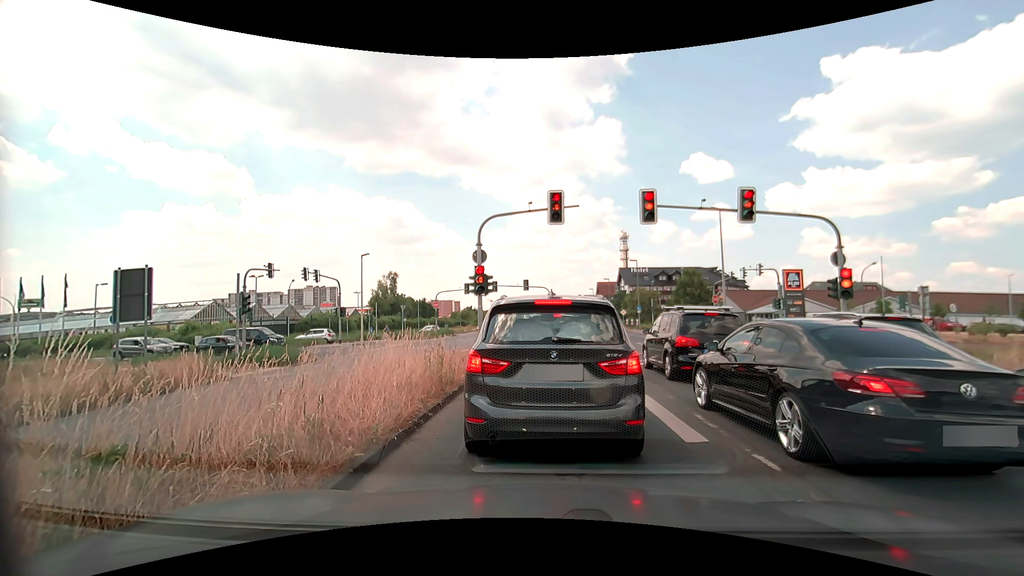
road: primary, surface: asphalt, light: Day
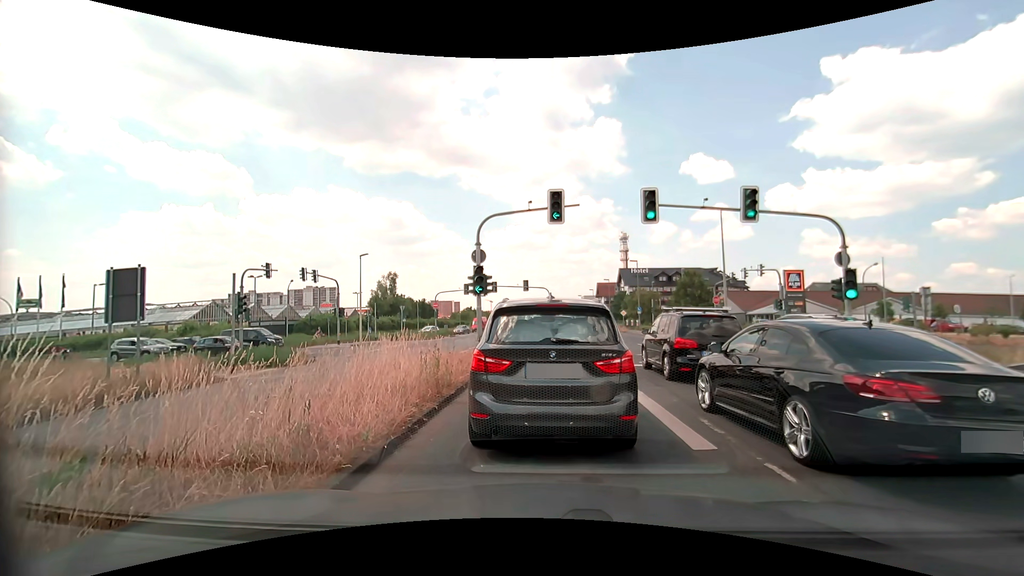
(0.0, +0.3) m; 0°
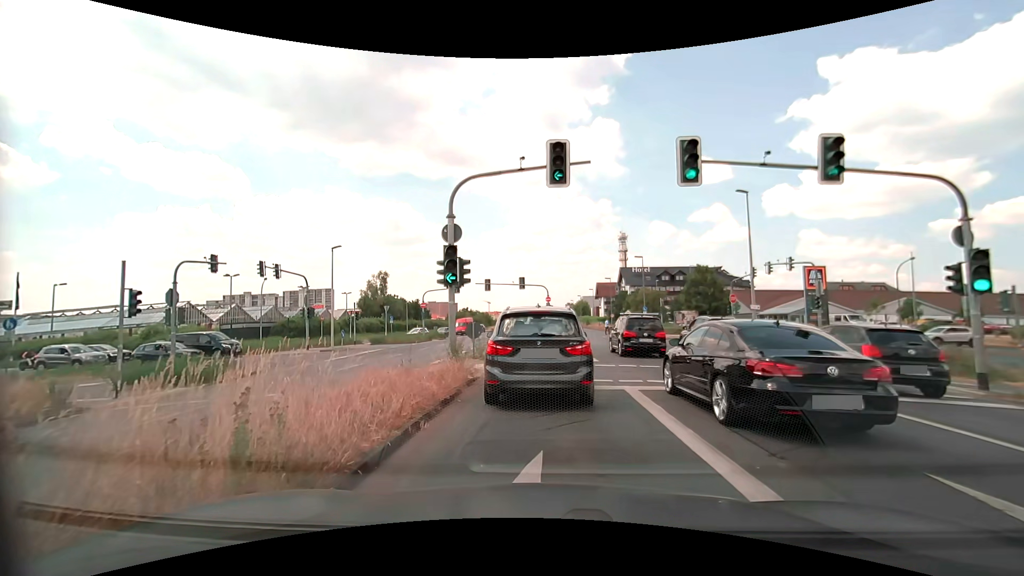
(-0.1, +5.7) m; +1°
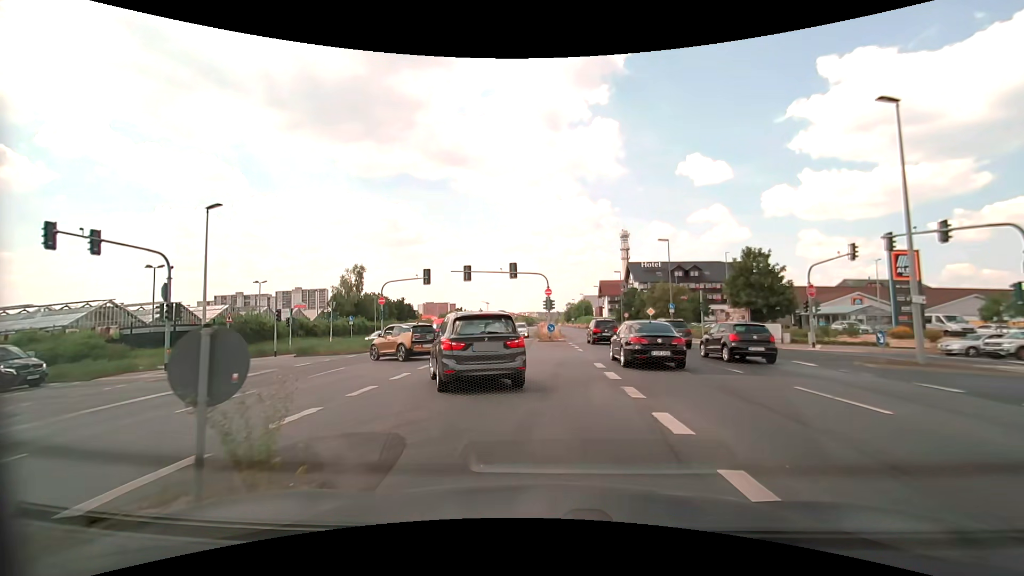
(-0.4, +14.5) m; -2°
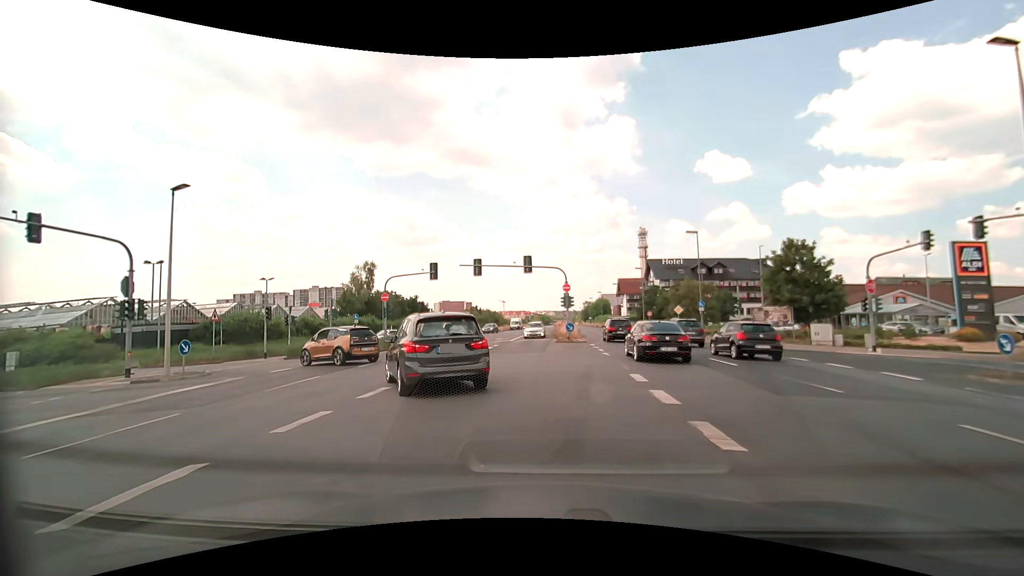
(0.0, +3.7) m; -2°
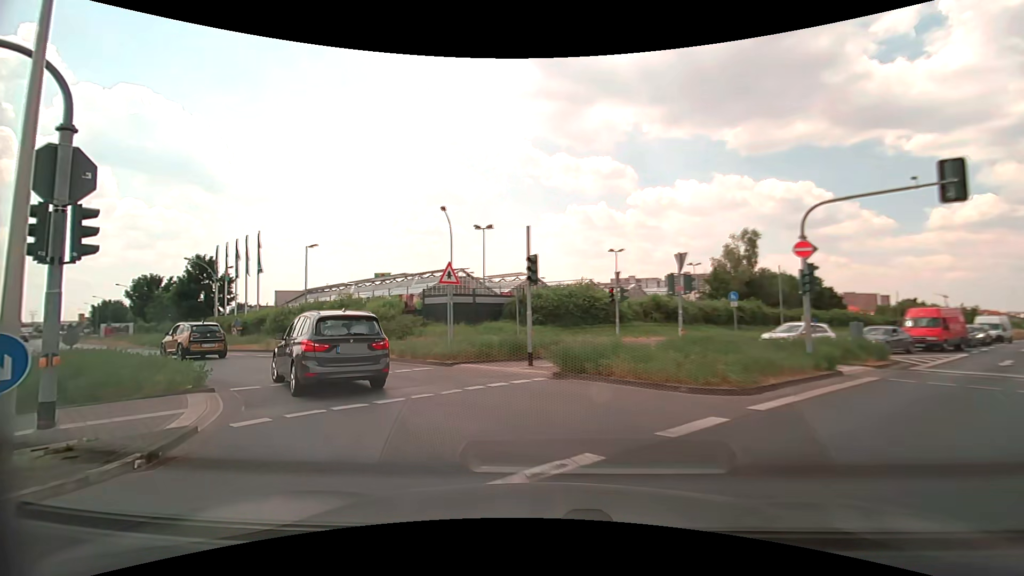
(-5.9, +19.8) m; -38°
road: tertiary
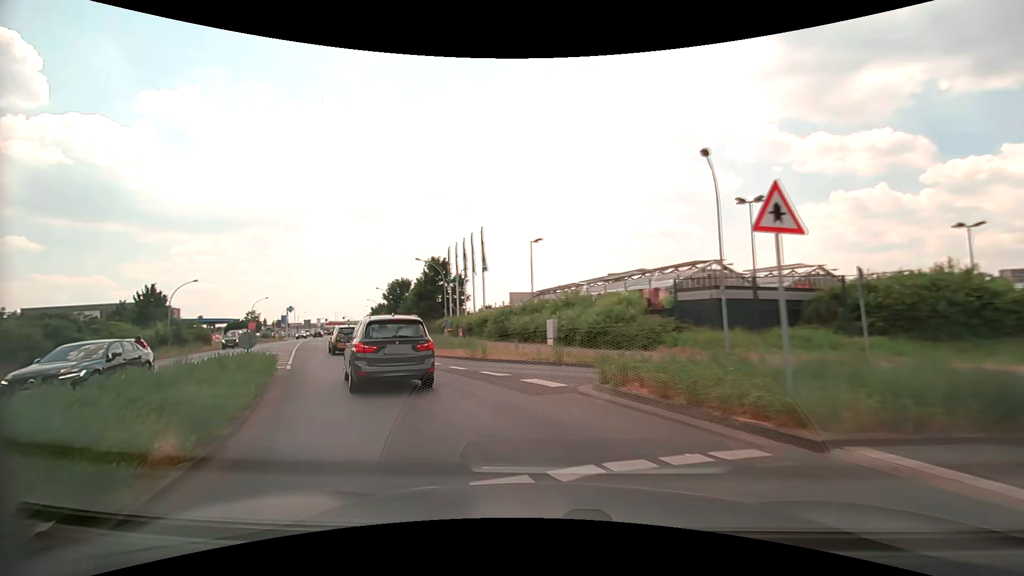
(-2.2, +8.8) m; -27°
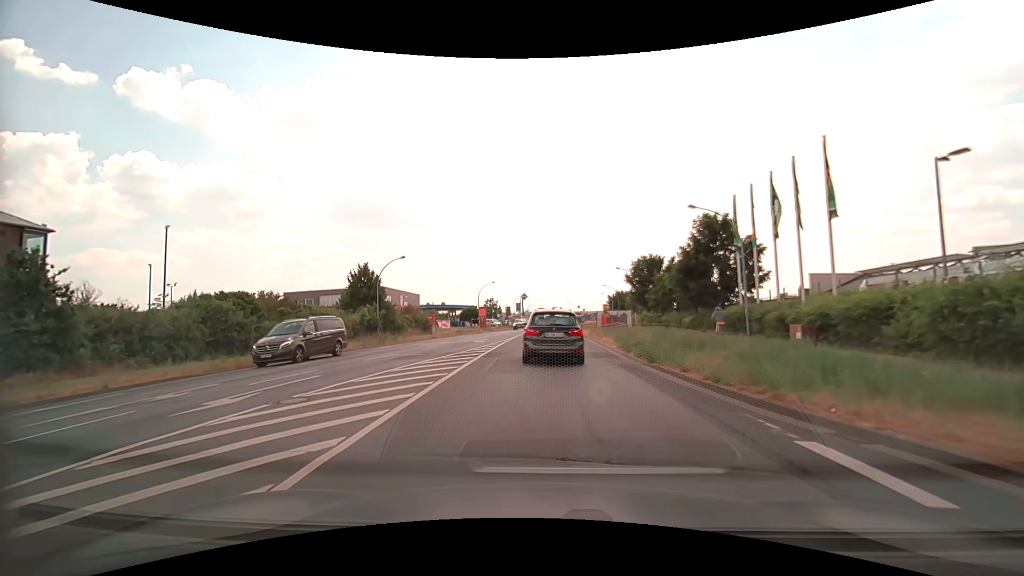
(-6.3, +17.6) m; -28°
(0, +10) (0, +20) (0, +30) (+1, +40) (+1, +50) (+1, +60) (+2, +70) (+3, +80) (+4, +90) (+5, +100) m
